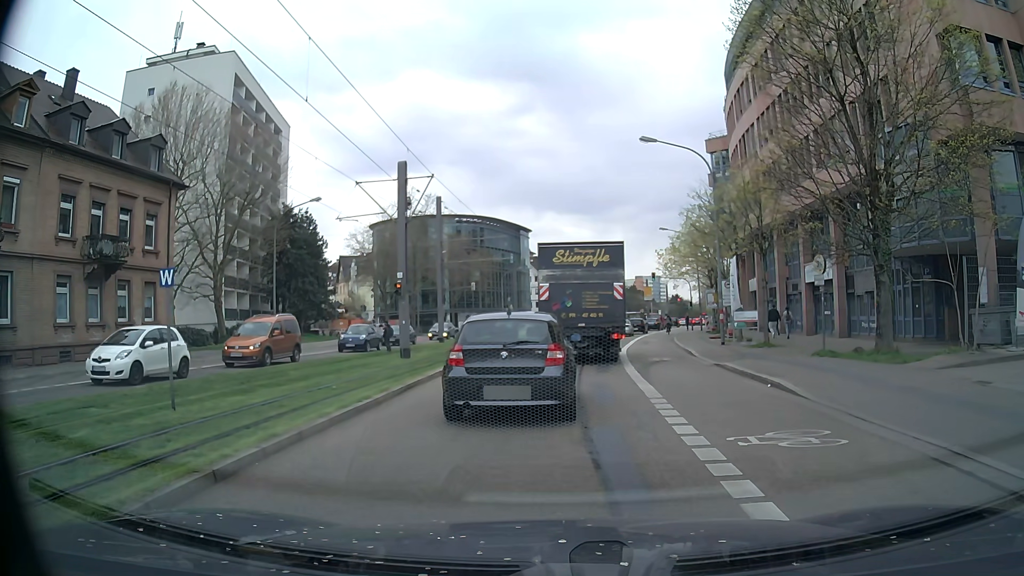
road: secondary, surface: asphalt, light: Day
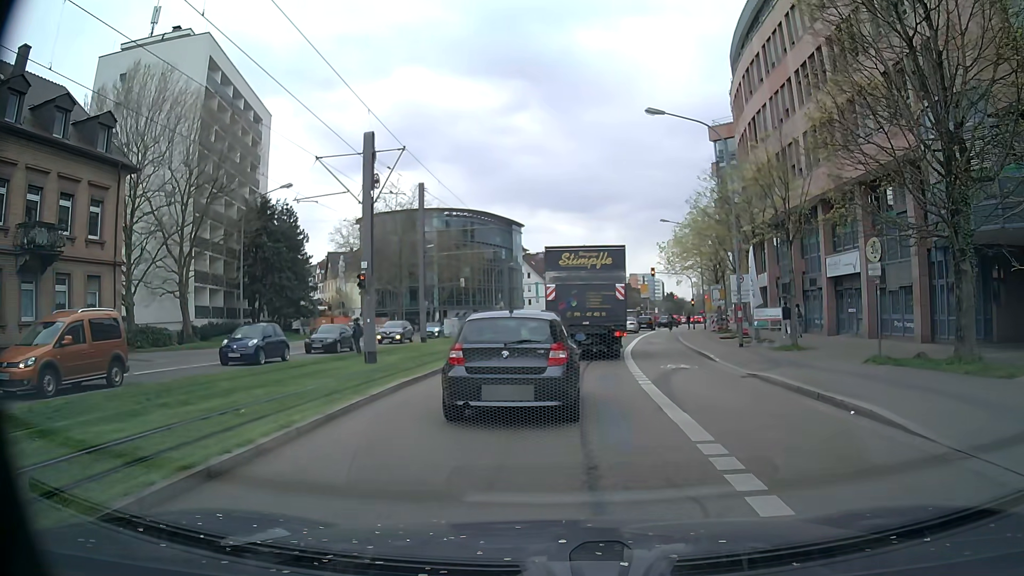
(+0.1, +4.3) m; +1°
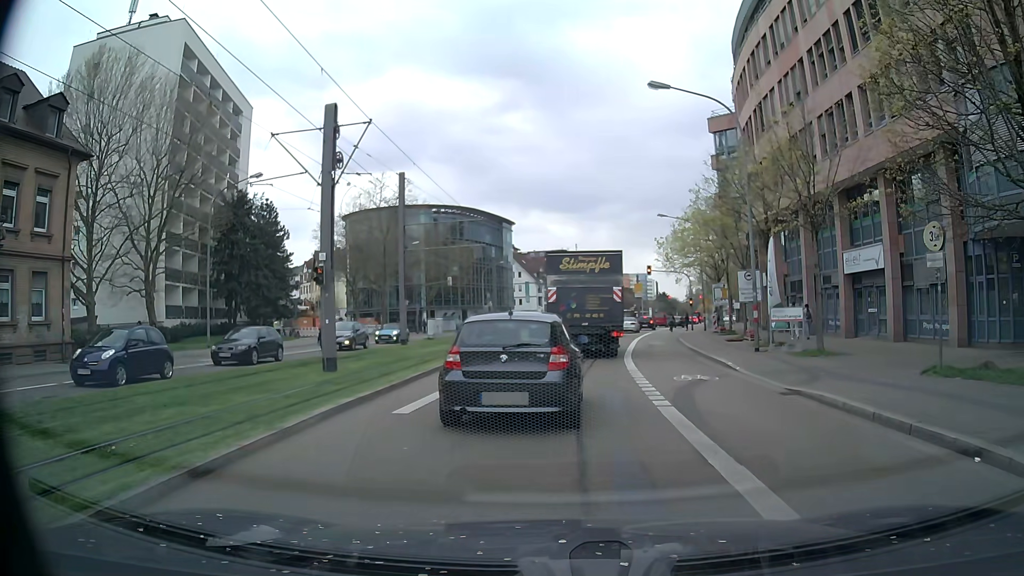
(+0.1, +3.3) m; +1°
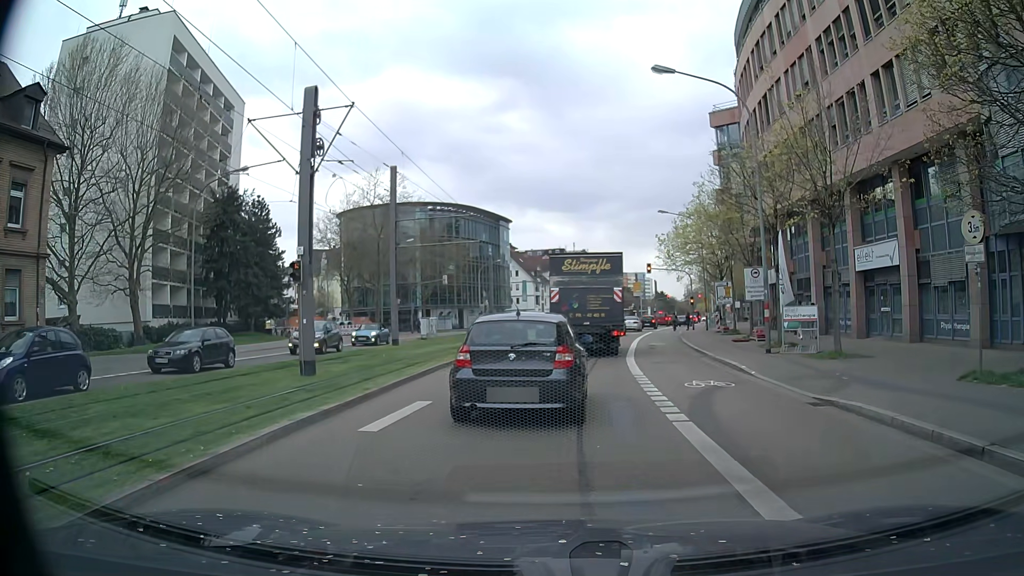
(0.0, +1.6) m; 0°
